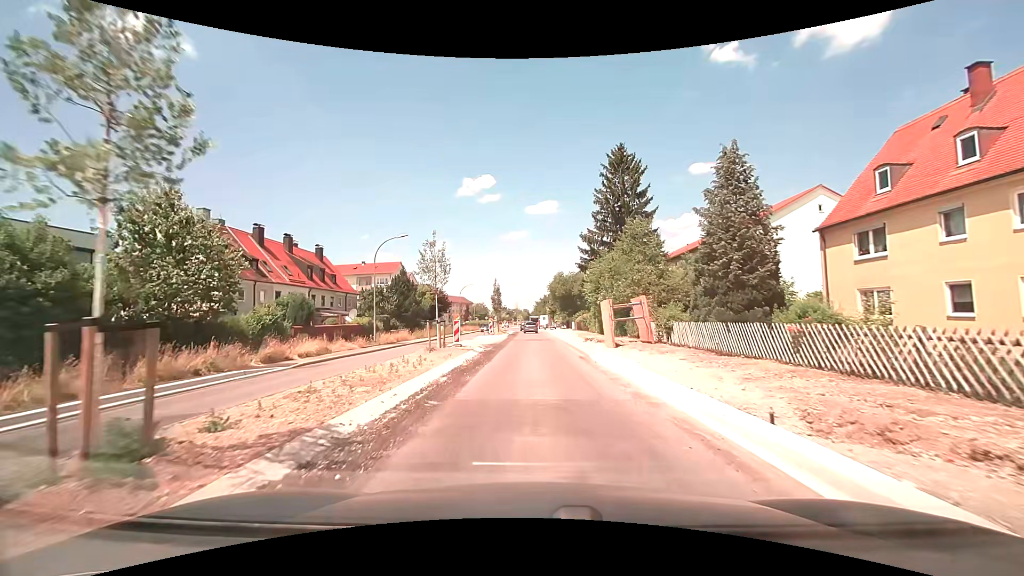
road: secondary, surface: asphalt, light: Day
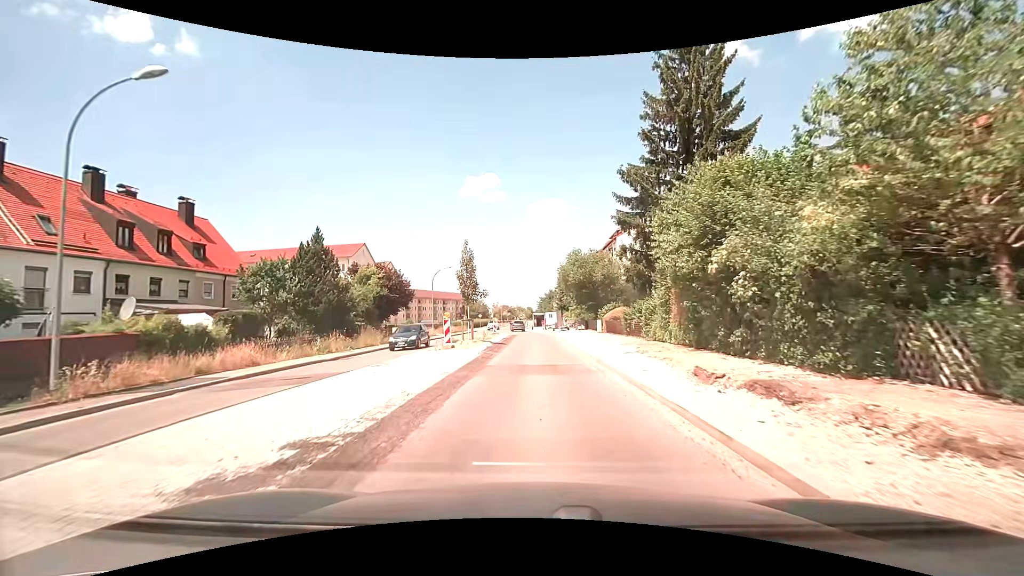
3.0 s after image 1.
(-0.1, +24.6) m; 0°
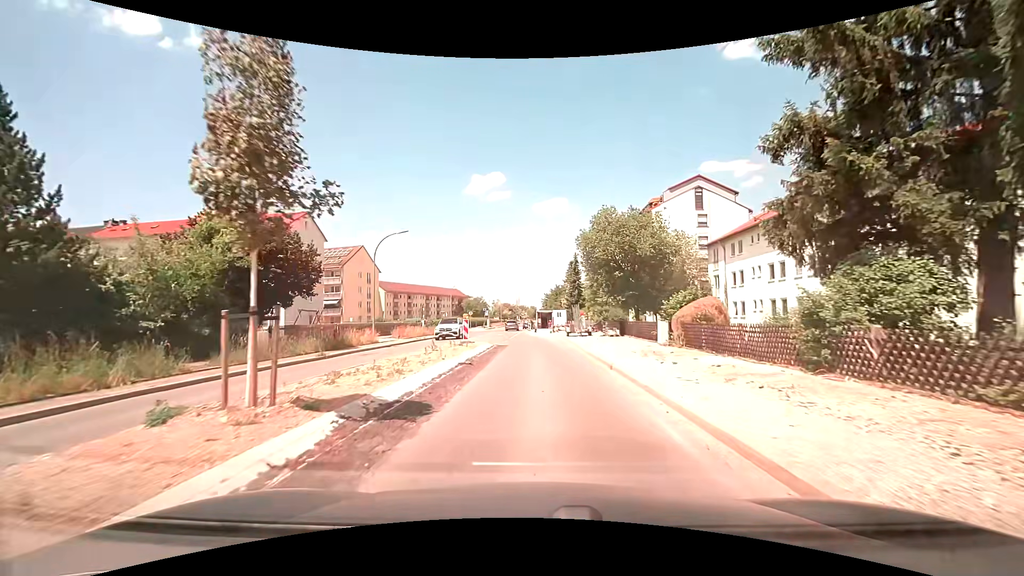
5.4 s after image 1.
(0.0, +21.8) m; 0°
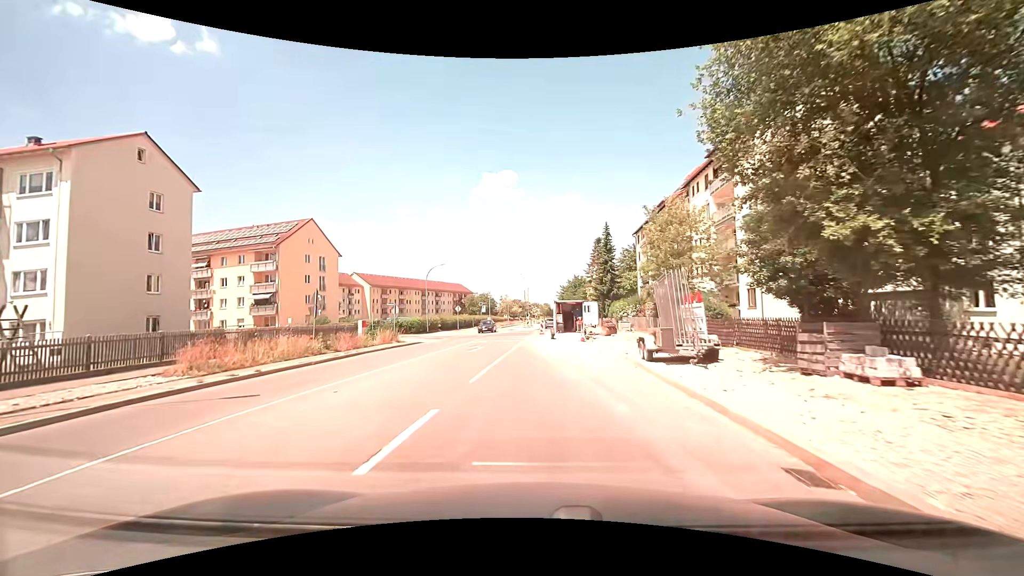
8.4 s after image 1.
(-0.3, +26.5) m; -2°
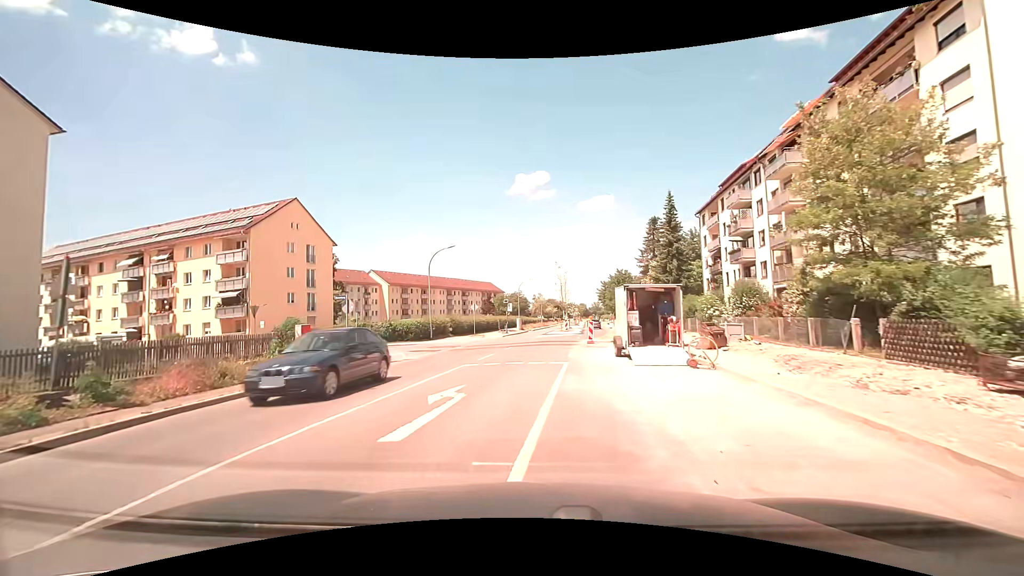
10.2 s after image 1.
(-0.5, +14.9) m; -4°
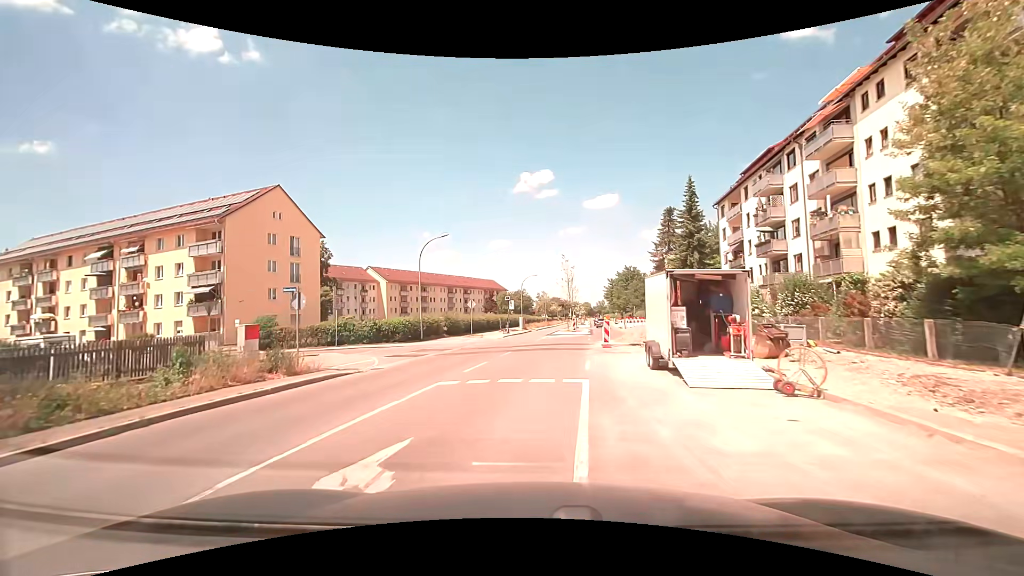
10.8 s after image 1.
(0.0, +4.9) m; -1°
